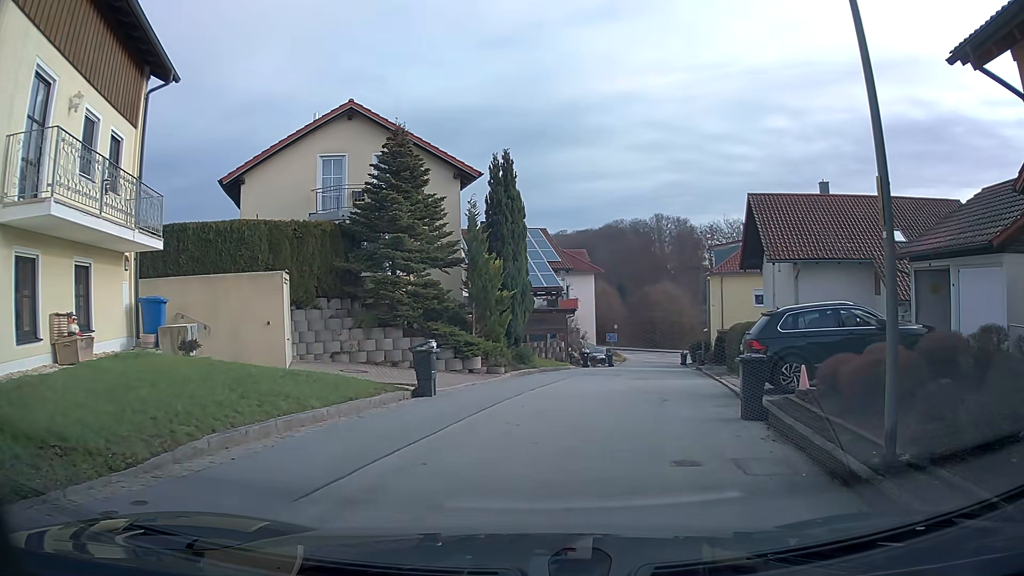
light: Day
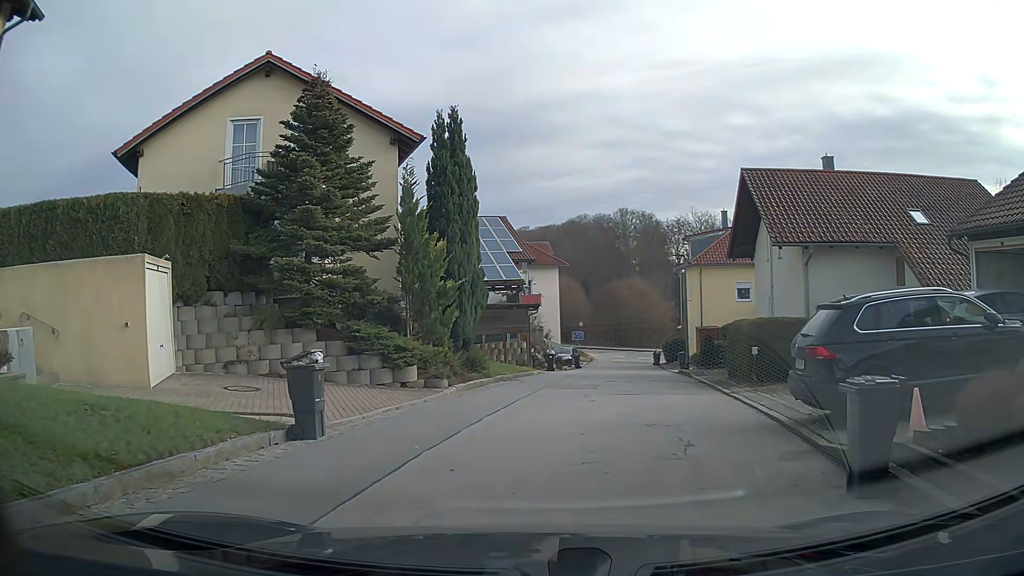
(+0.2, +4.8) m; +5°
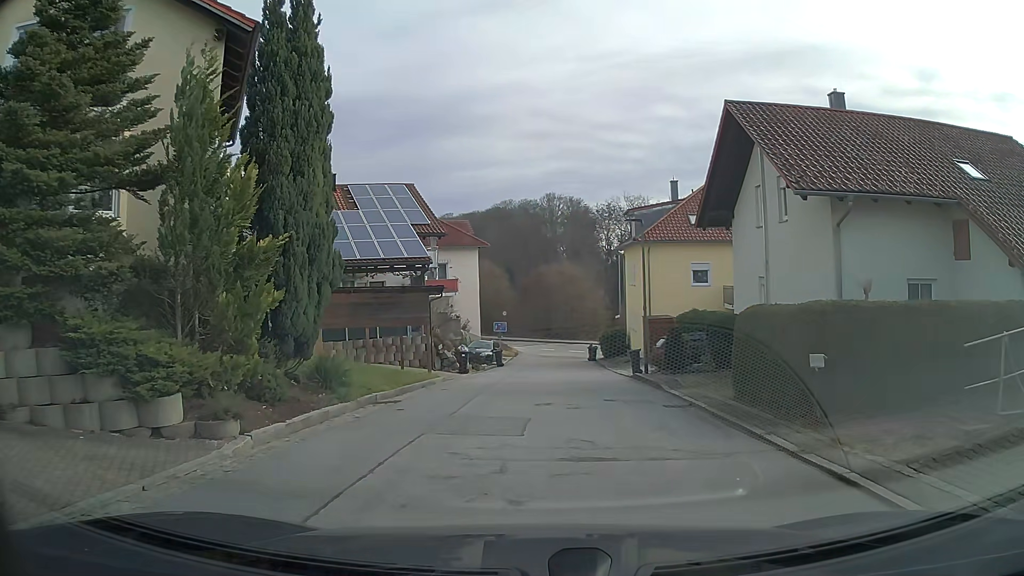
(+0.3, +7.8) m; +4°
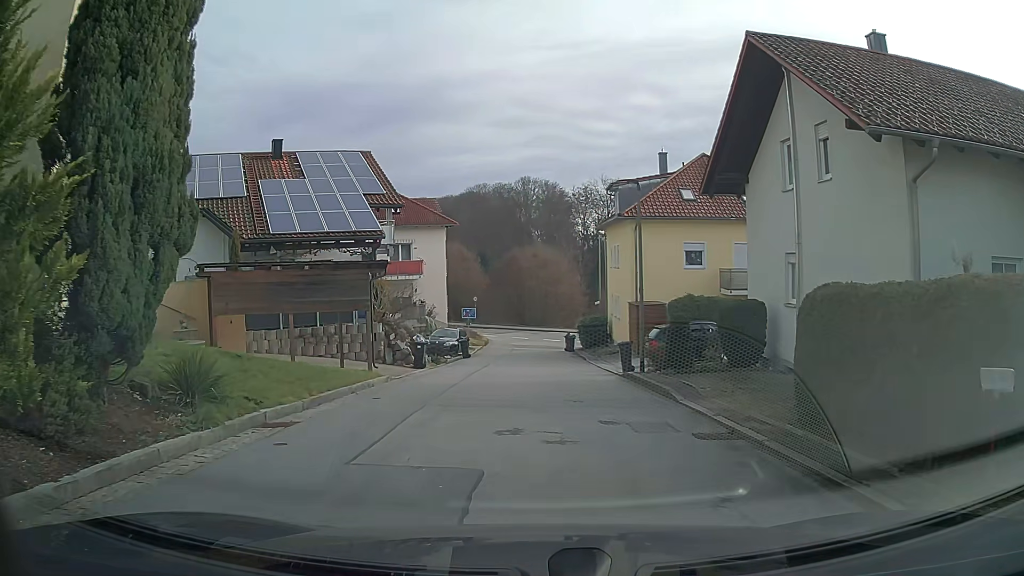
(+0.1, +4.4) m; +2°
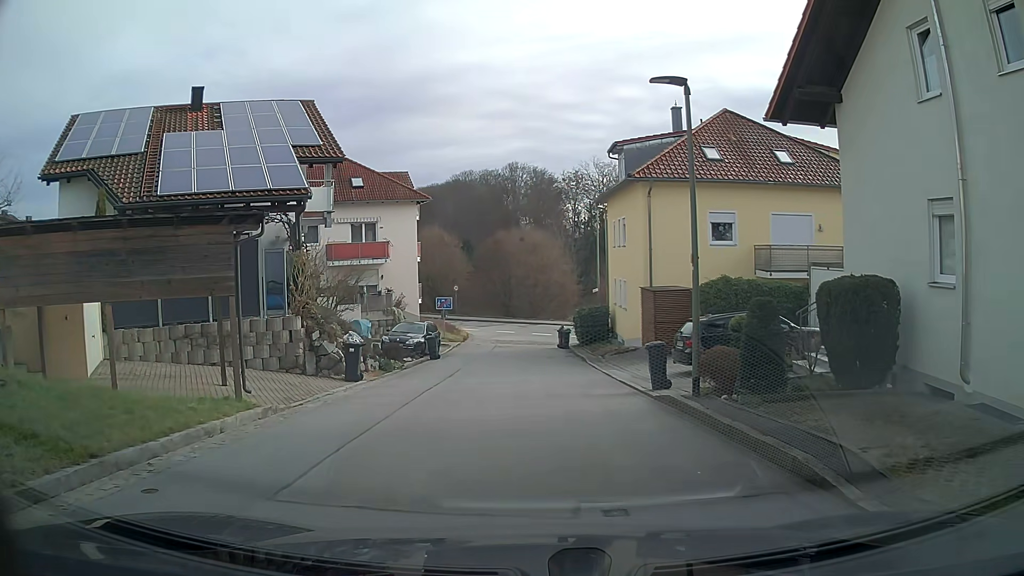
(+0.1, +7.1) m; +1°
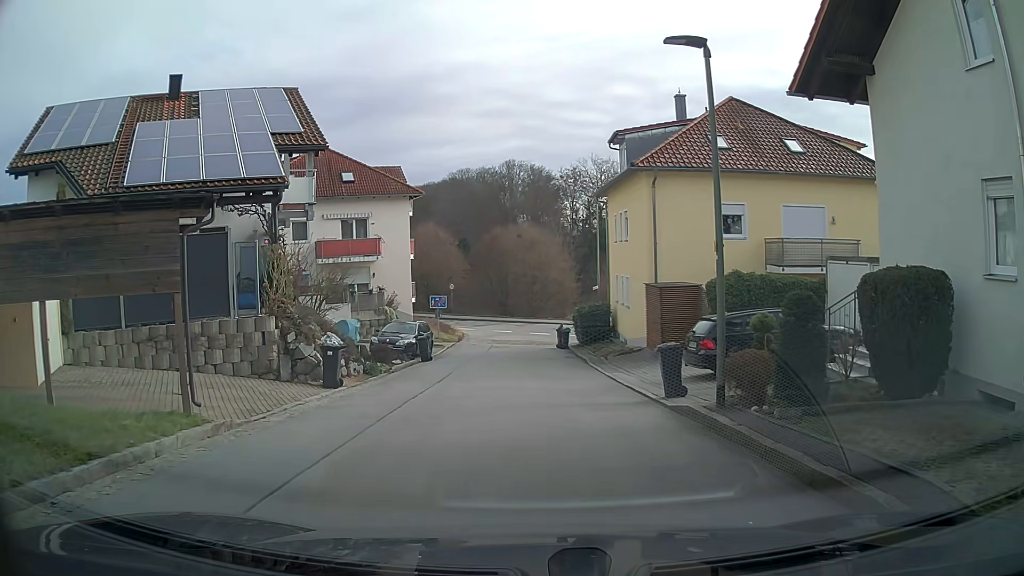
(0.0, +1.6) m; 0°
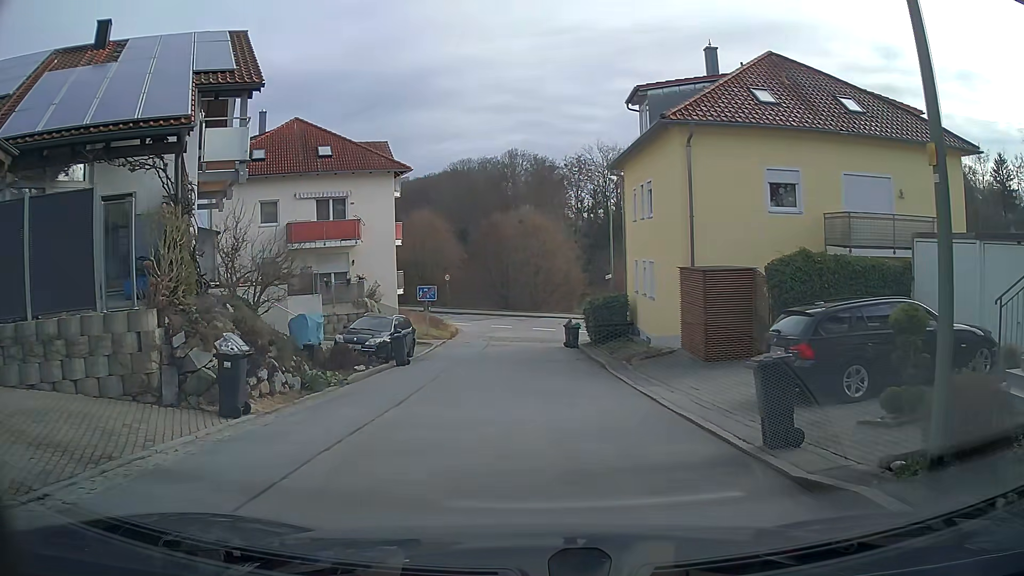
(-0.1, +5.2) m; -1°
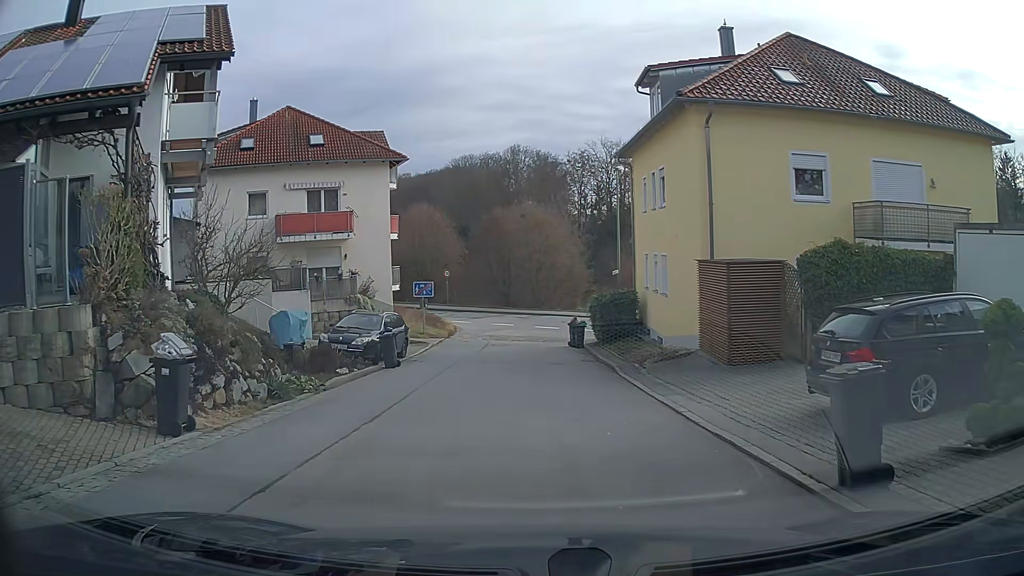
(0.0, +1.8) m; 0°
(0, +10) (0, +20) (0, +30) (+5, +38) (+15, +38) (+24, +33) (+33, +29) (+42, +24) (+51, +20) (+60, +15) m
